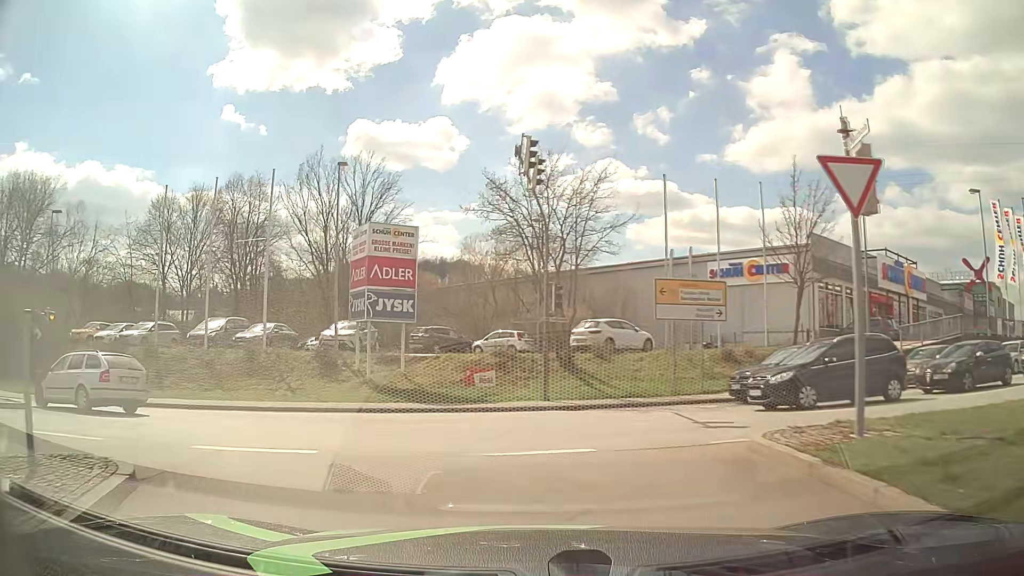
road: primary_link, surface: asphalt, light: Day
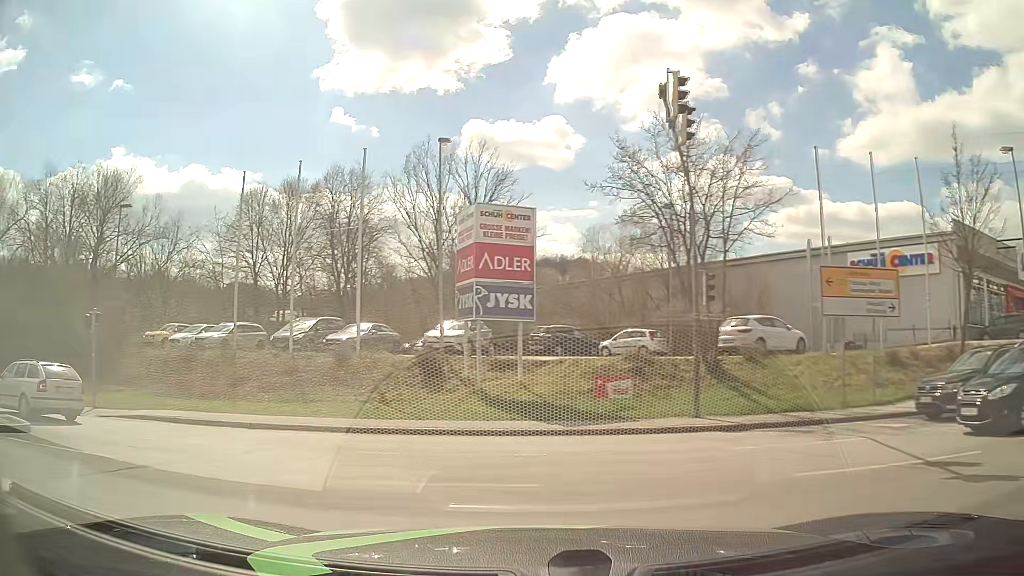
(-0.4, +4.0) m; -11°
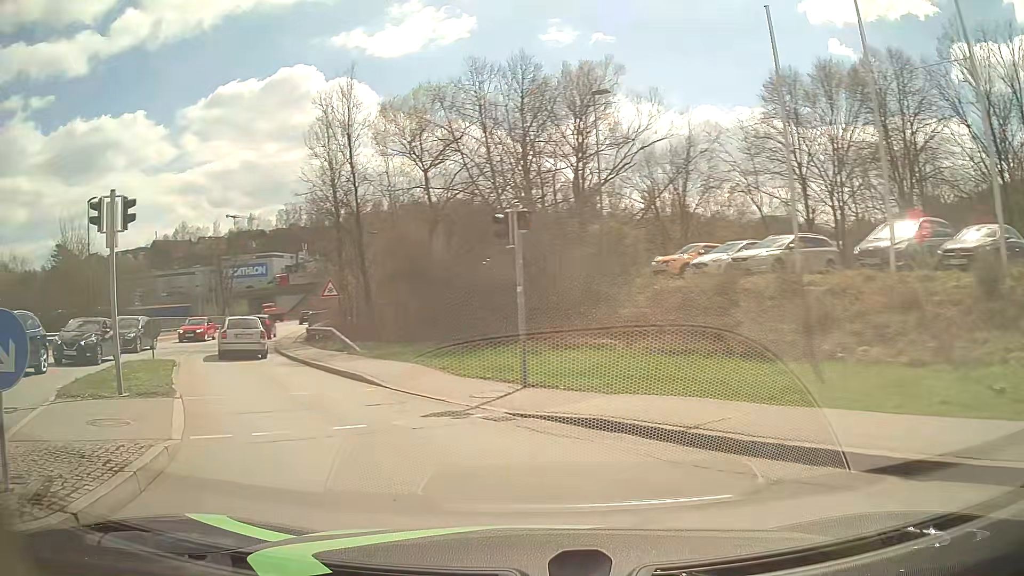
(-4.4, +10.3) m; -46°
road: tertiary
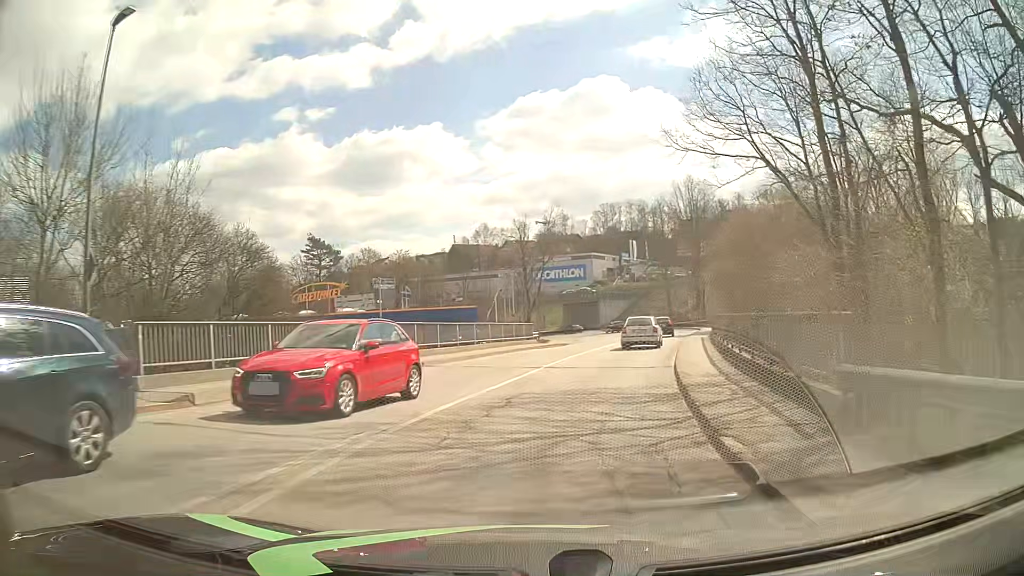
(-10.3, +23.9) m; -26°
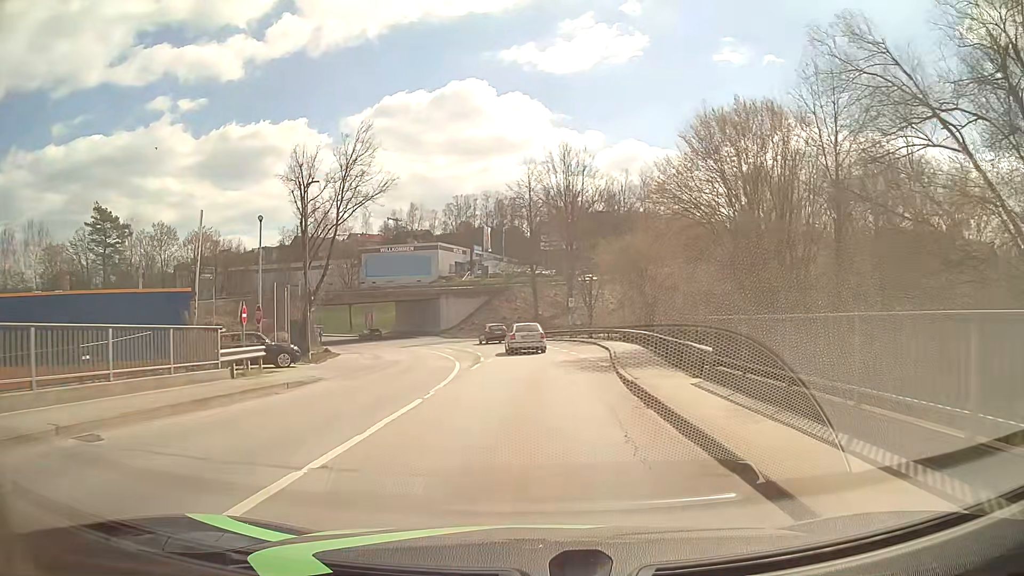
(+3.5, +26.9) m; +12°
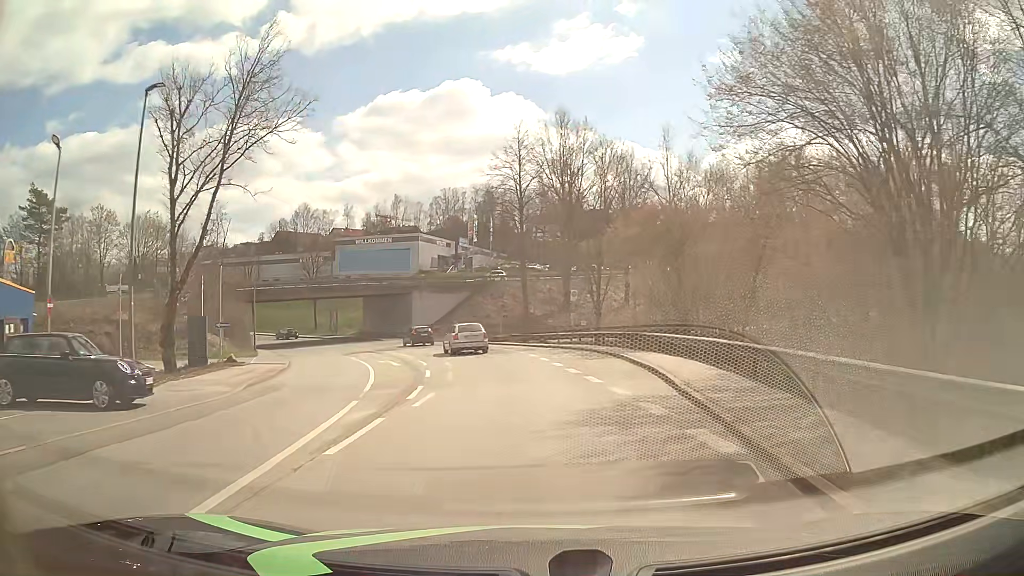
(+0.1, +14.2) m; 0°
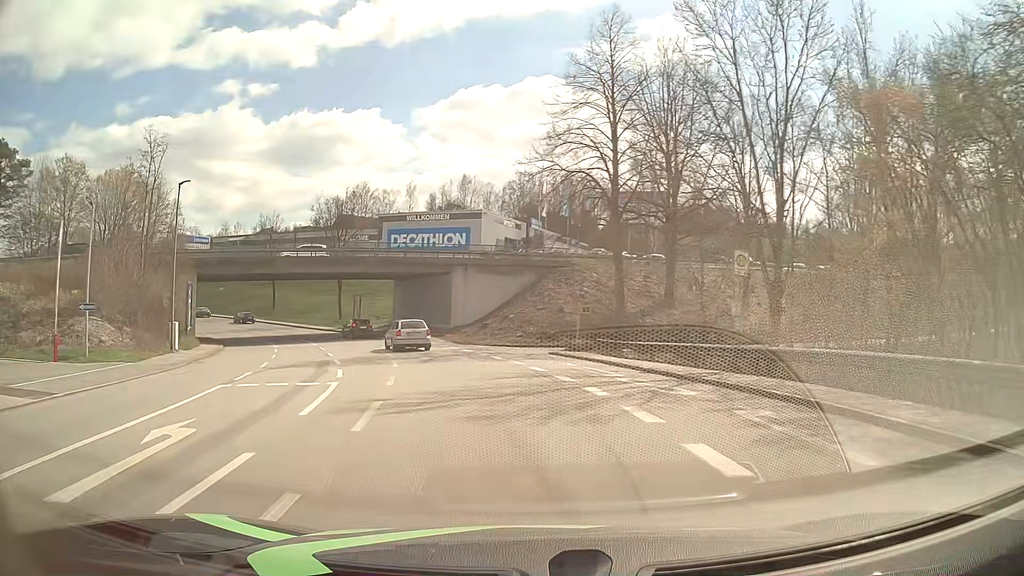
(-0.8, +21.7) m; -6°
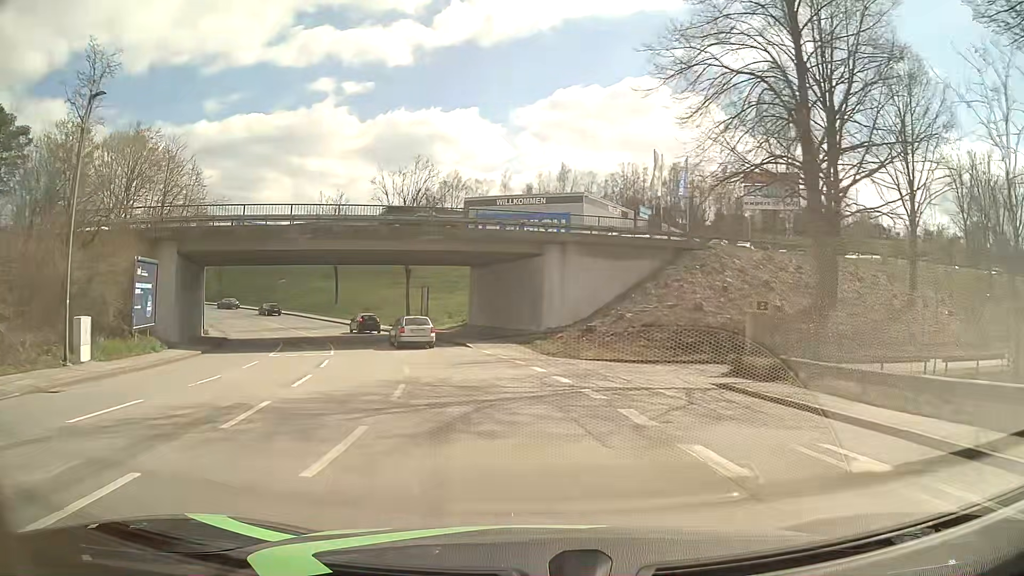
(-1.0, +14.6) m; -9°
(0, +10) (-2, +20) (-4, +30) (-7, +39) (-12, +48) (-16, +57) (-22, +65) (-28, +73) (-35, +80) (-43, +86) m
